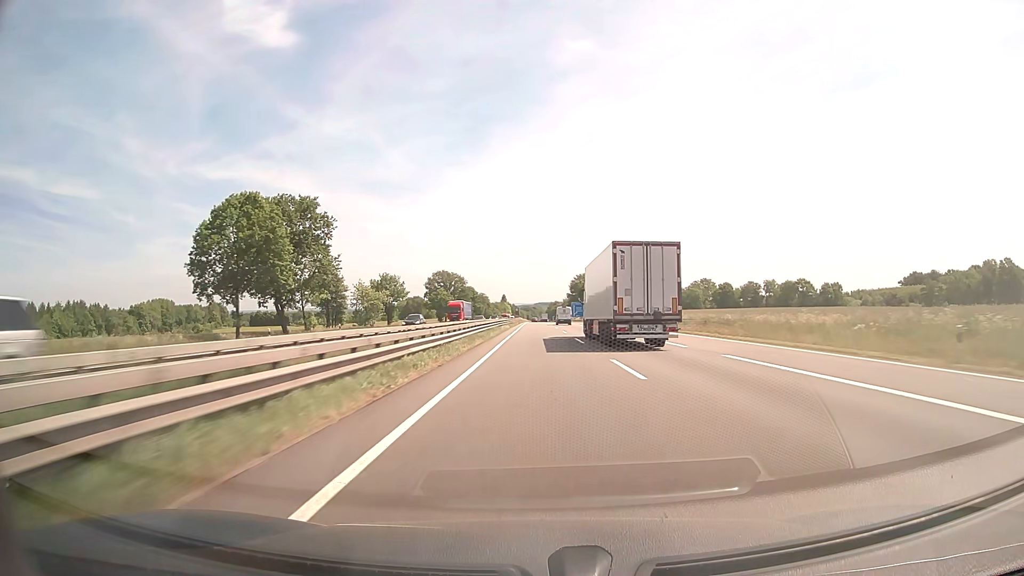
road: motorway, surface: asphalt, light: Day
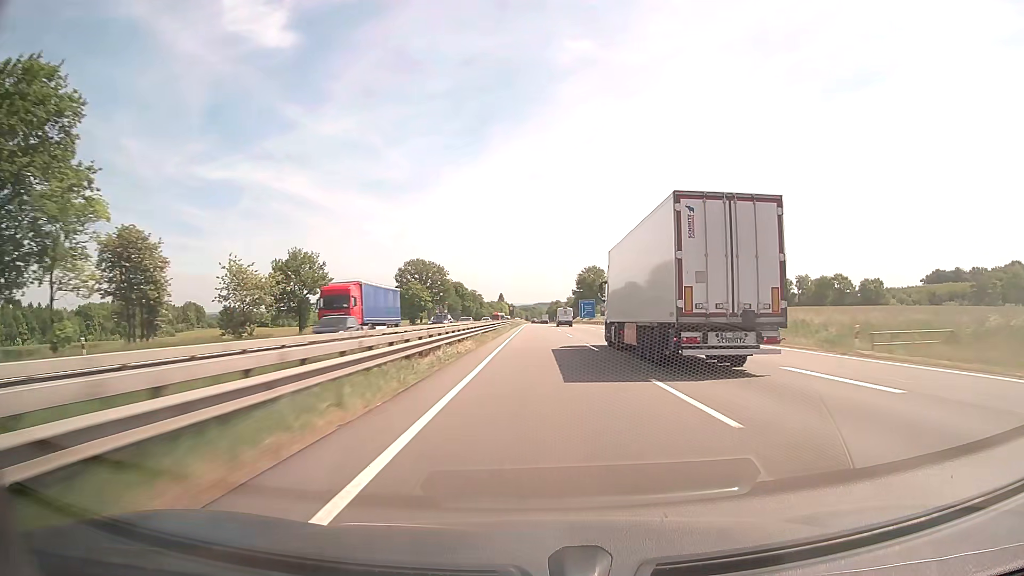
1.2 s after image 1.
(0.0, +41.2) m; 0°
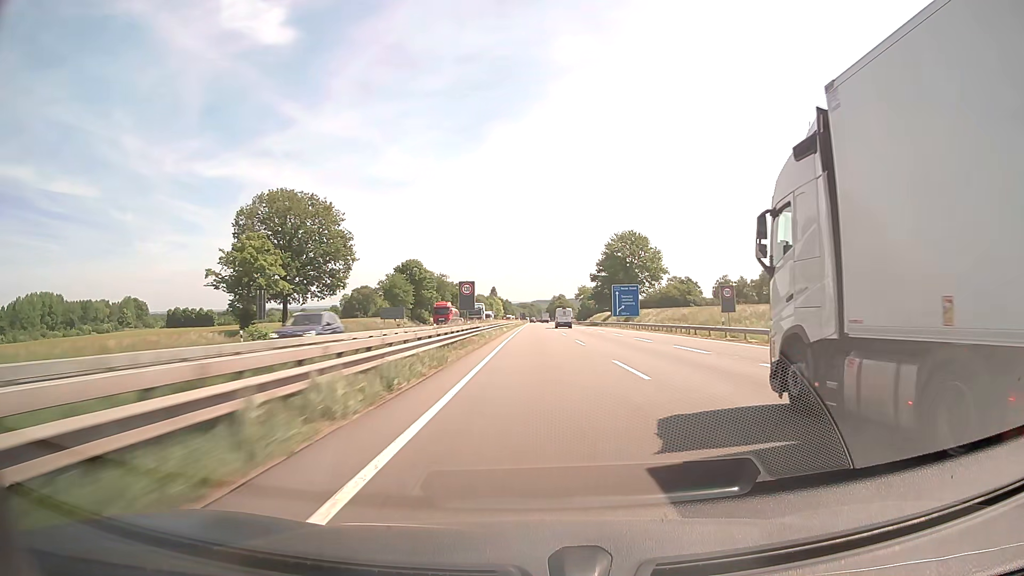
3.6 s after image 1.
(0.0, +82.5) m; 0°
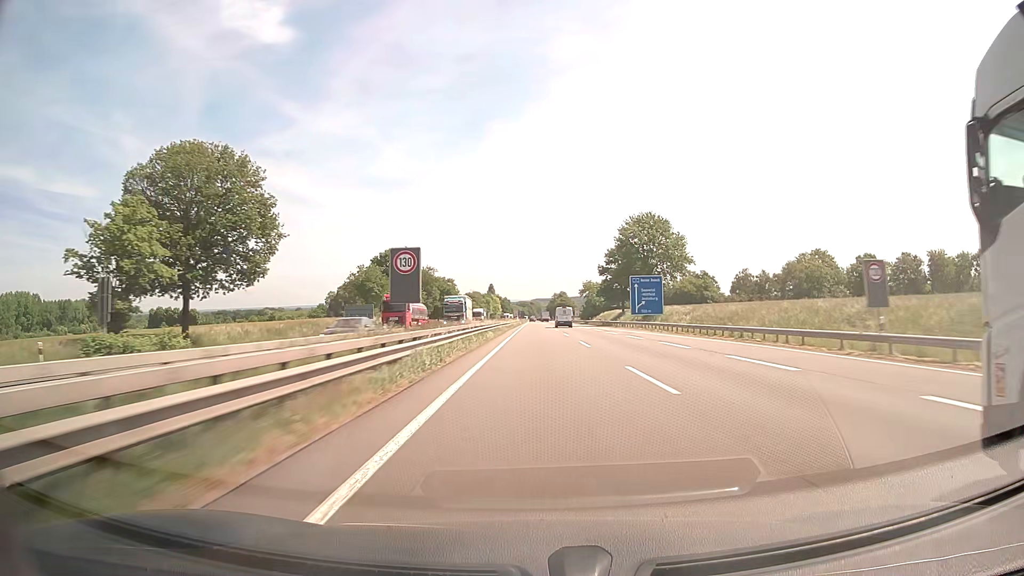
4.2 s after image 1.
(0.0, +20.6) m; 0°
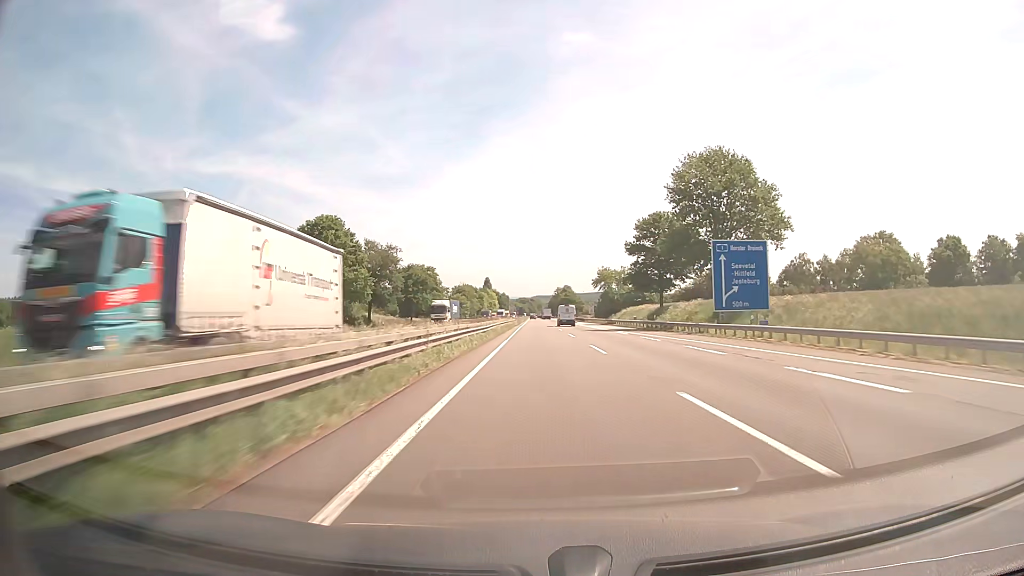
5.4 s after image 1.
(0.0, +41.3) m; 0°
